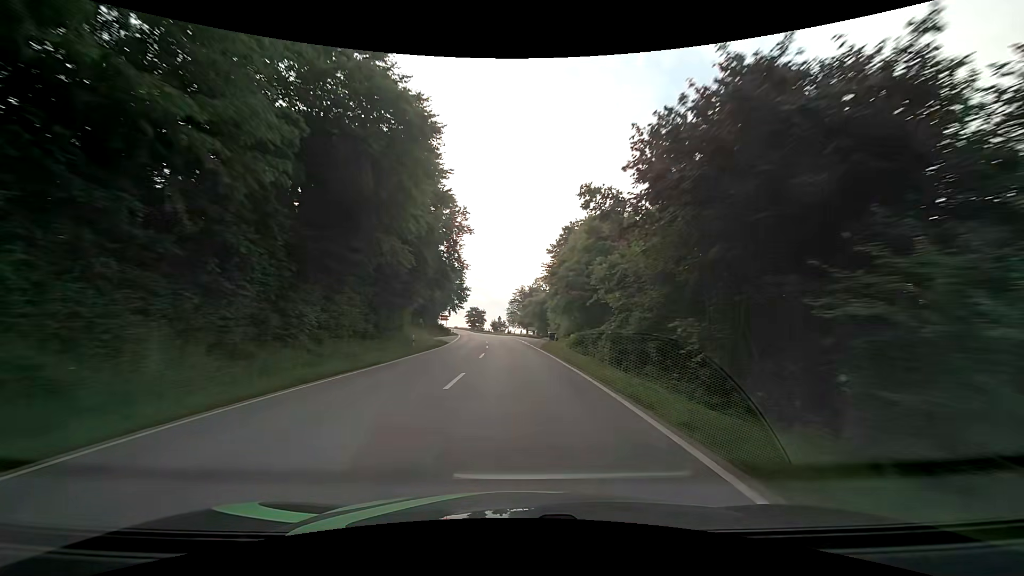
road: secondary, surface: asphalt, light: Day
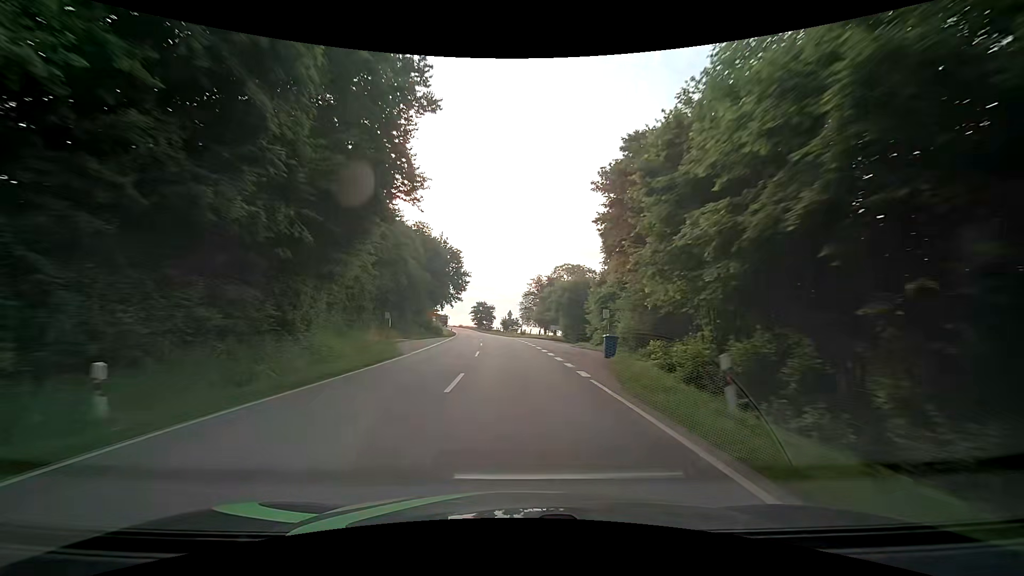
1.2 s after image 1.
(-0.3, +24.5) m; -2°
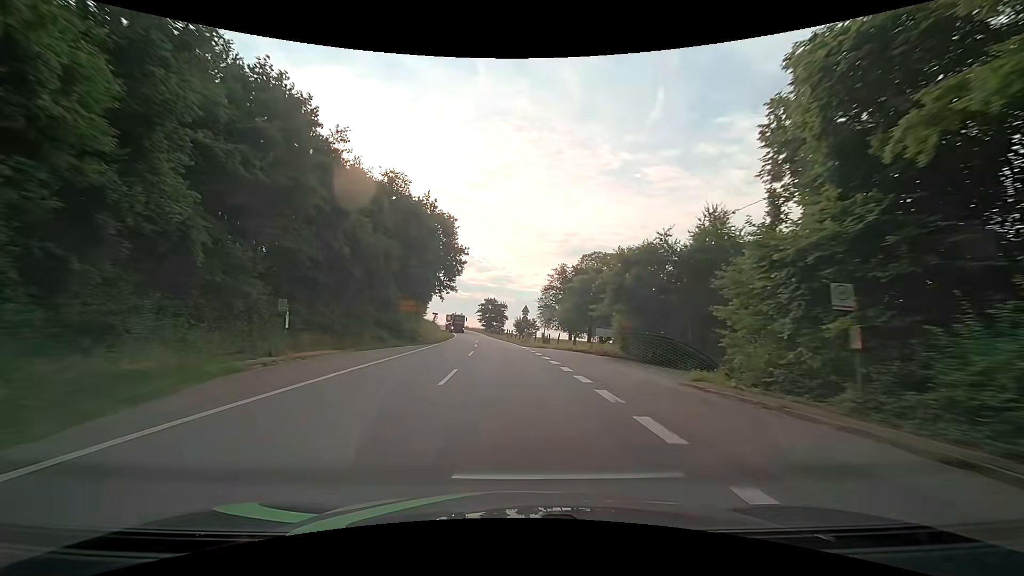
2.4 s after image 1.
(-0.4, +22.7) m; -2°
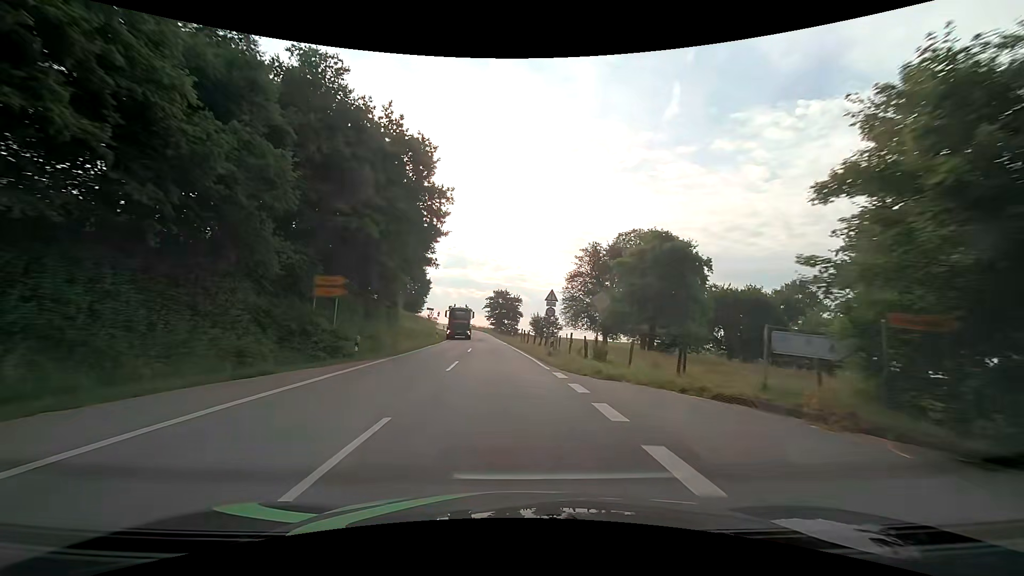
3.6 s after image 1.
(-0.2, +19.8) m; -2°
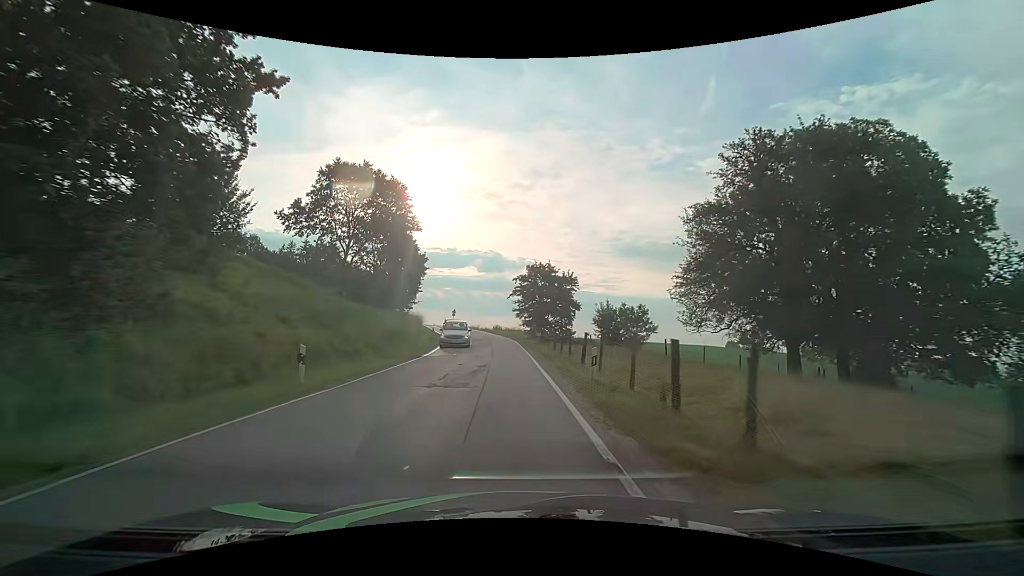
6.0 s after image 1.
(-1.2, +36.0) m; -4°
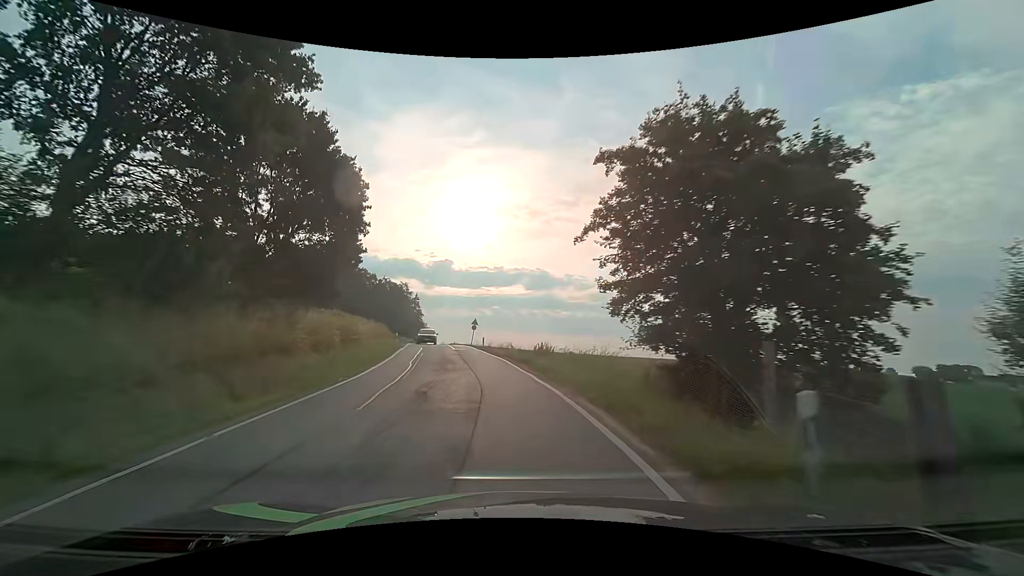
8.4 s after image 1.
(-1.0, +35.4) m; -6°
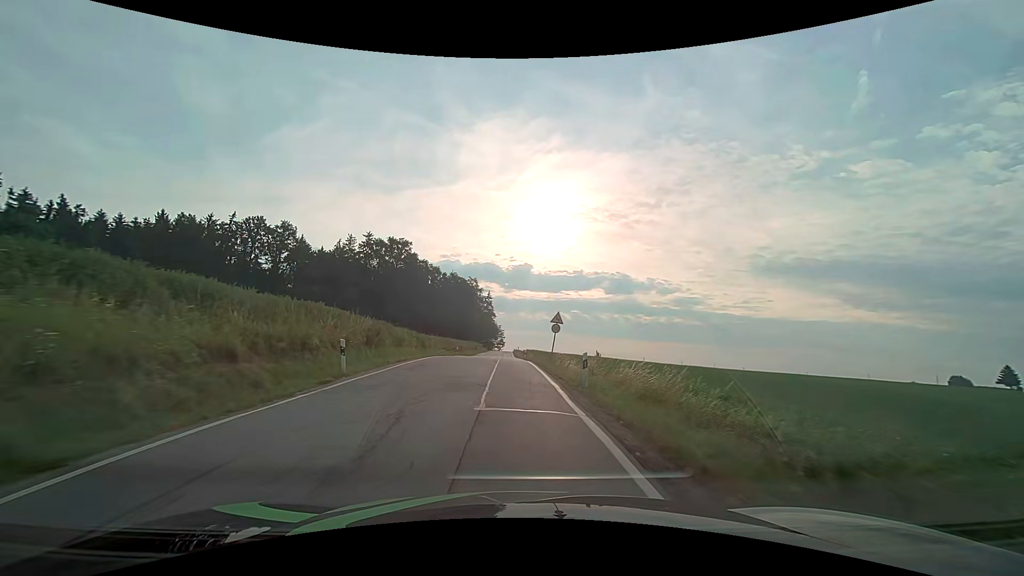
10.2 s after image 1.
(-2.1, +26.8) m; -9°
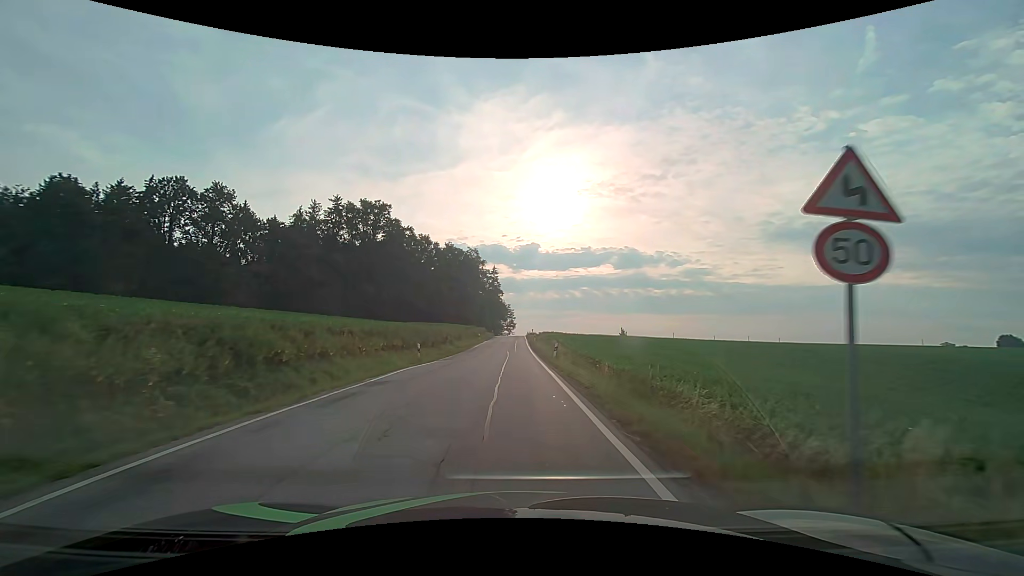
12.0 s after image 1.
(-0.6, +26.7) m; -1°
